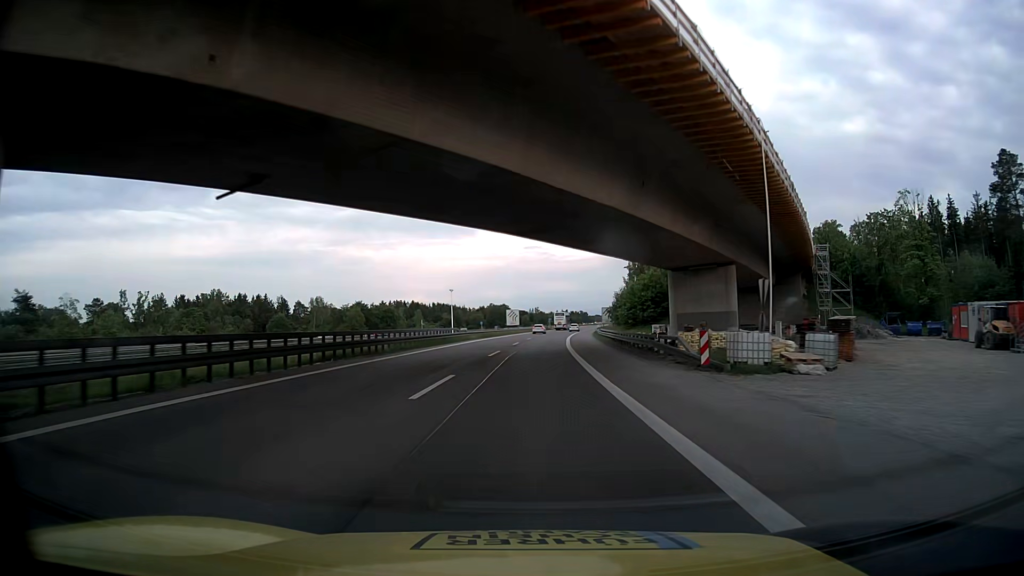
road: motorway_link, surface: asphalt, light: Day
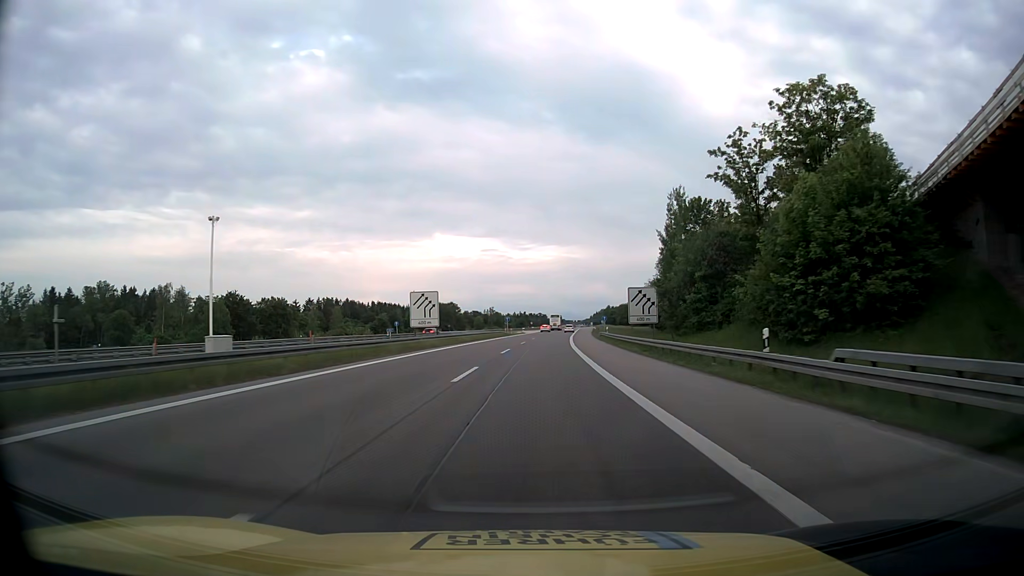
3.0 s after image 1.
(+2.2, +67.9) m; +3°
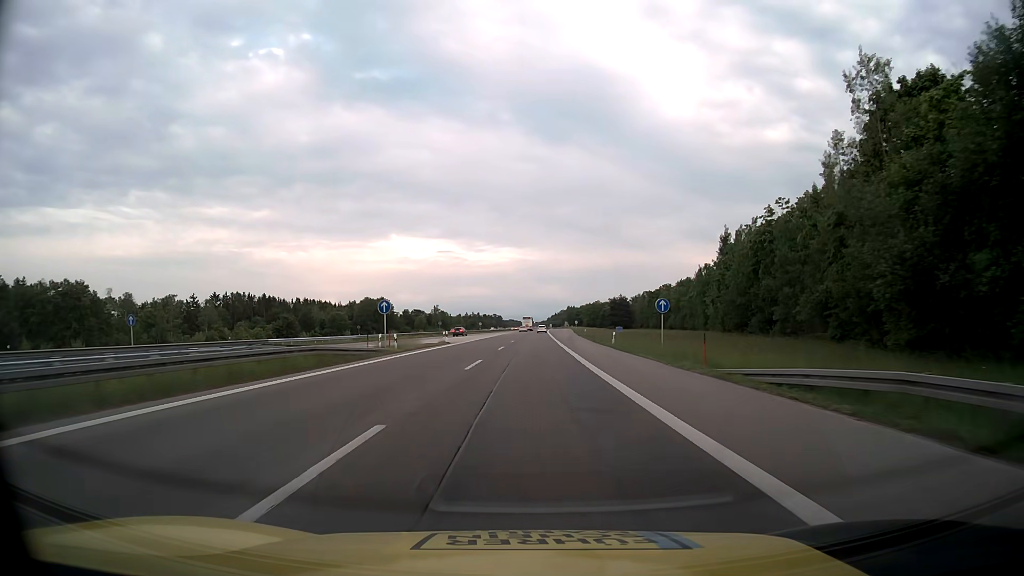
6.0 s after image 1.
(+2.3, +67.6) m; +4°
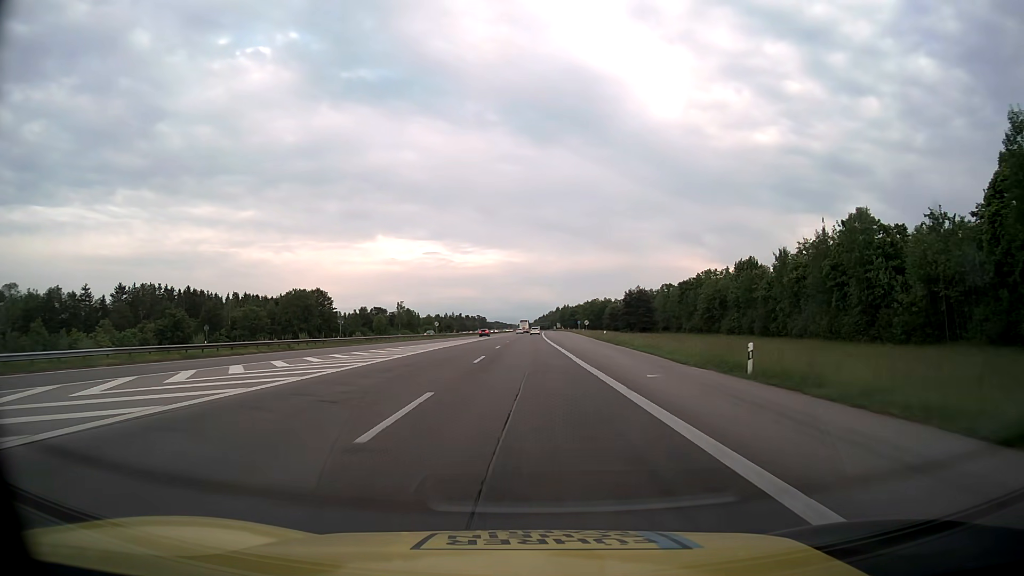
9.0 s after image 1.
(+0.8, +67.6) m; +1°
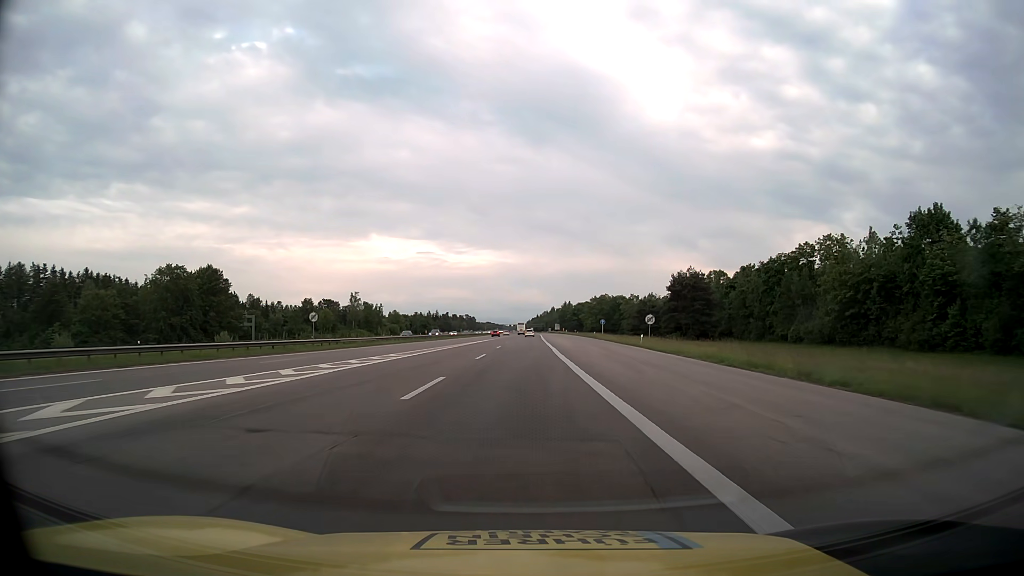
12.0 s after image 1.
(+0.4, +67.6) m; +1°
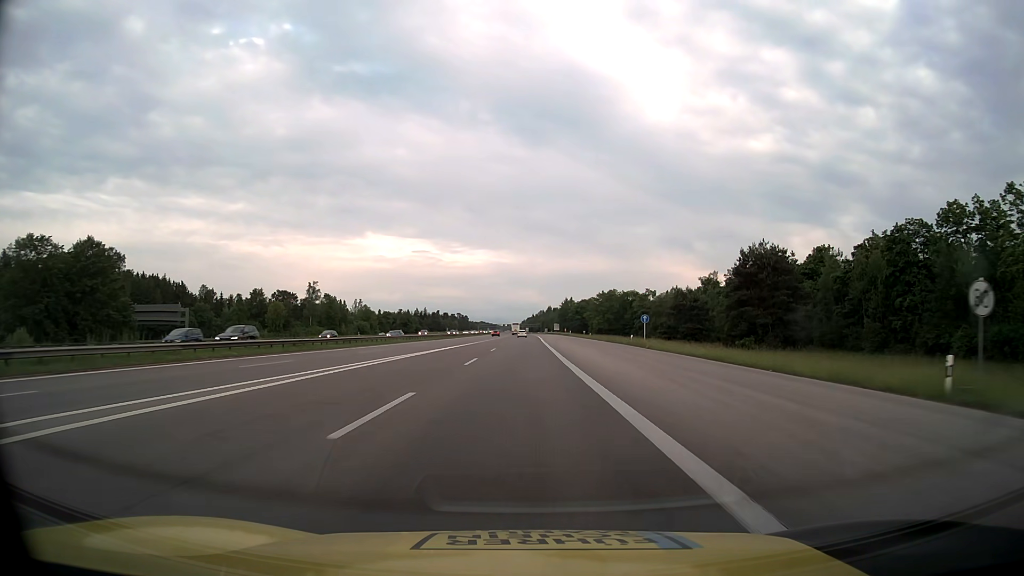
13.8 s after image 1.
(+0.1, +40.8) m; 0°
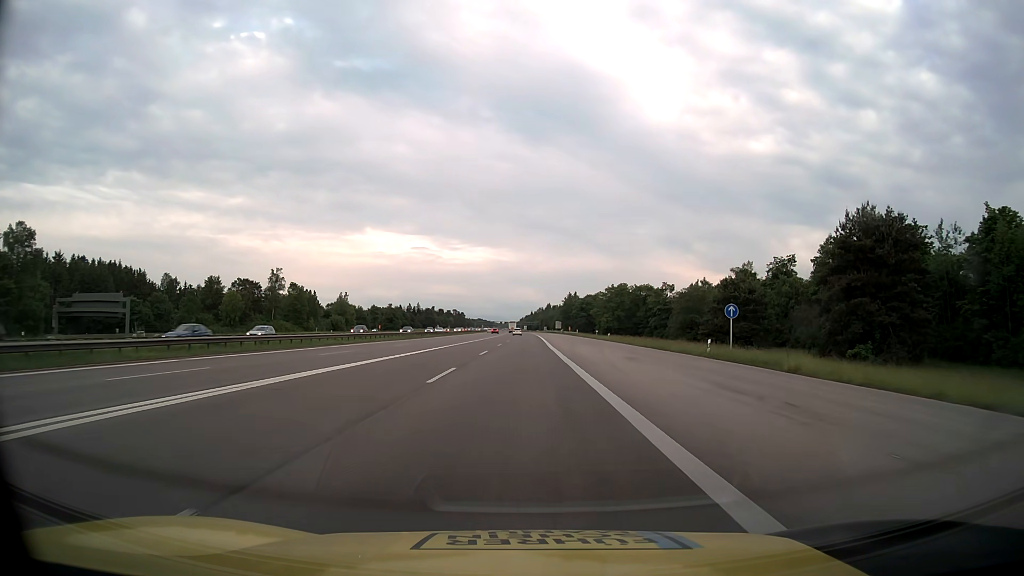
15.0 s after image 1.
(0.0, +27.7) m; 0°
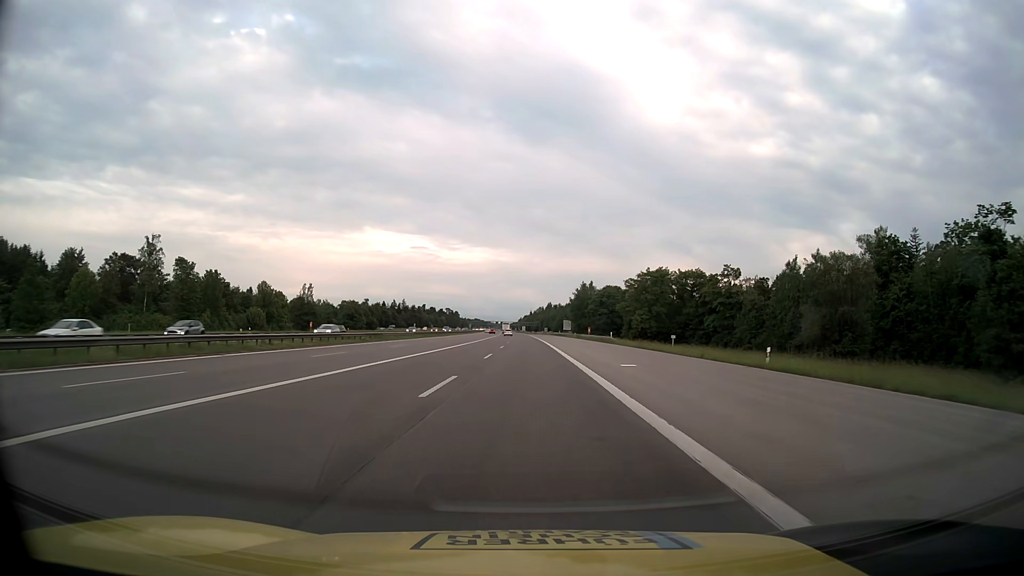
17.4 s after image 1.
(0.0, +57.8) m; 0°
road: motorway
(0, +10) (0, +20) (0, +30) (0, +40) (0, +50) (0, +60) (0, +70) (0, +80) (0, +90) (0, +100) m
